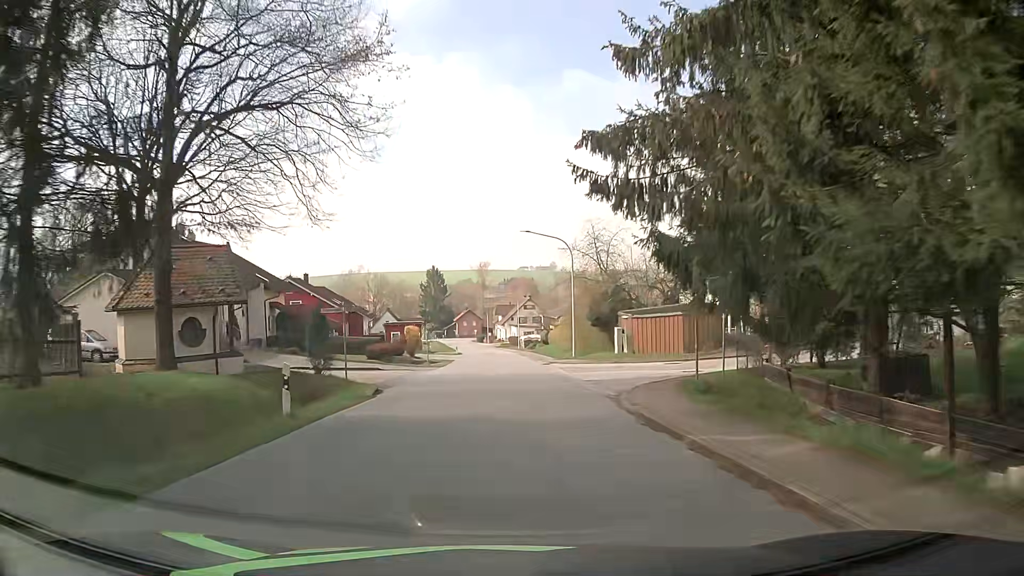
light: Day
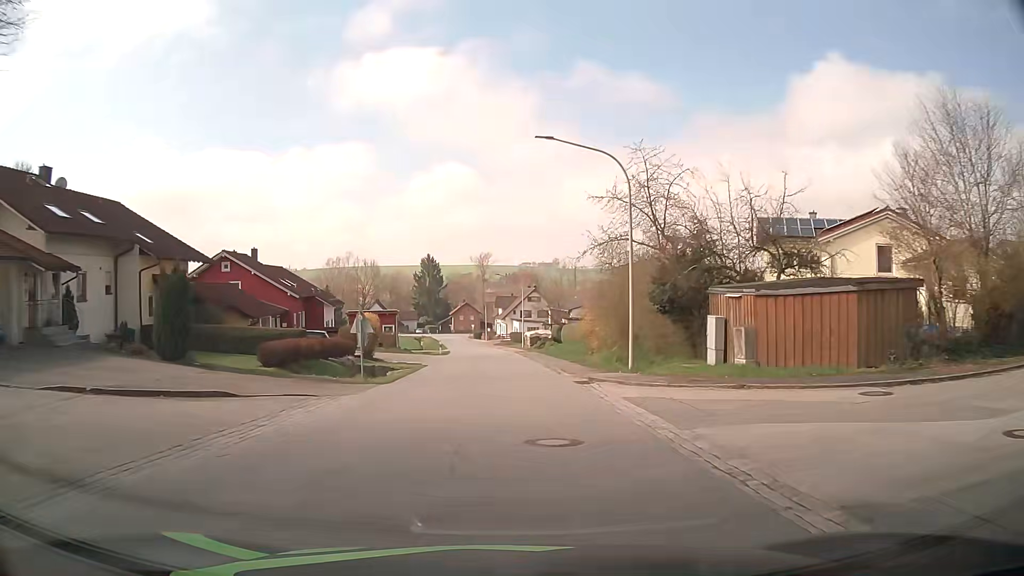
(-0.1, +17.9) m; 0°
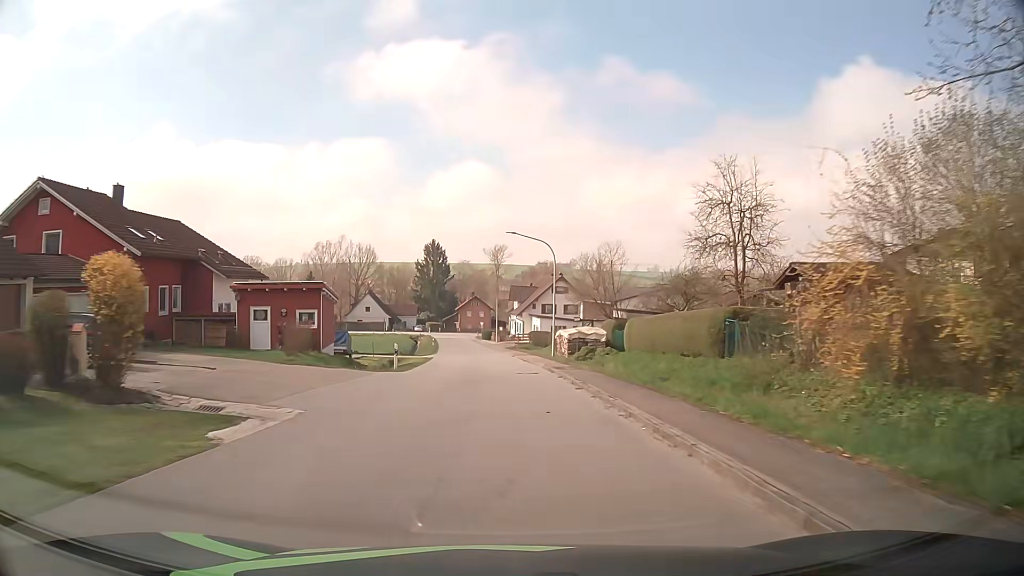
(-0.3, +27.2) m; -1°
(0, +10) (0, +20) (-1, +30) (-1, +40) (-2, +50) (-3, +60) (-3, +70) (-4, +80) (-5, +90) (-6, +100) m
